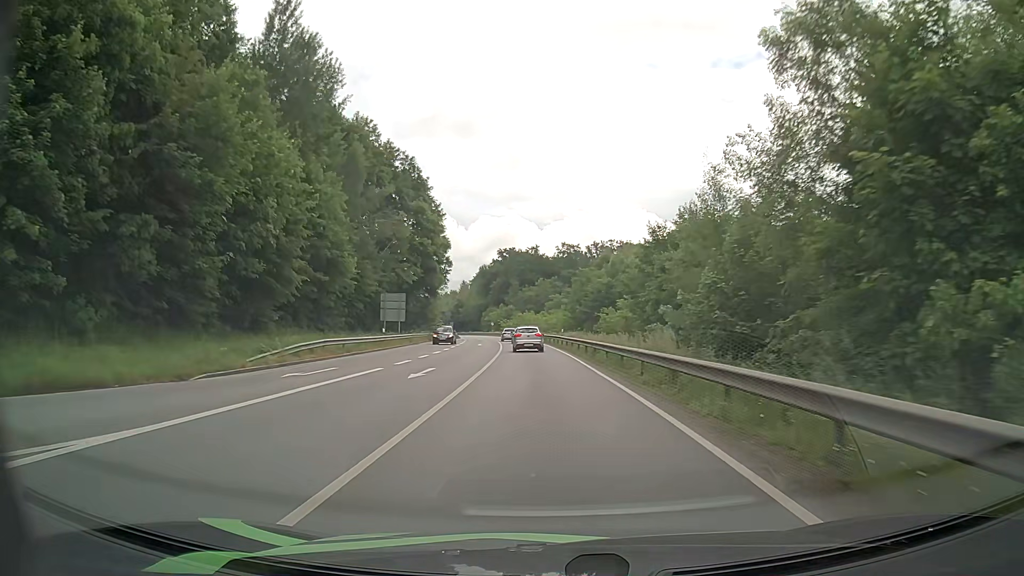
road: primary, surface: asphalt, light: Day
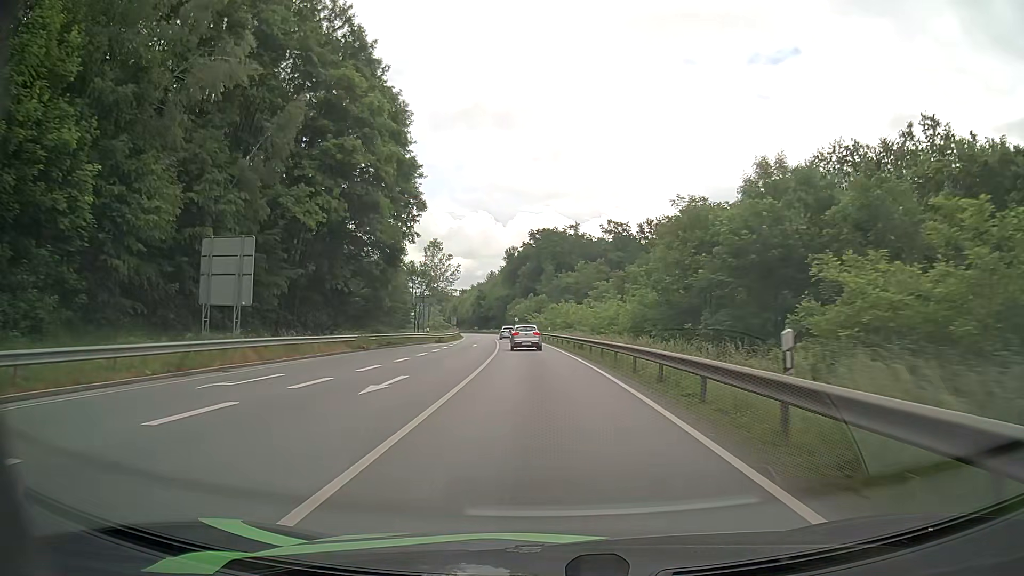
(-1.1, +42.6) m; -3°
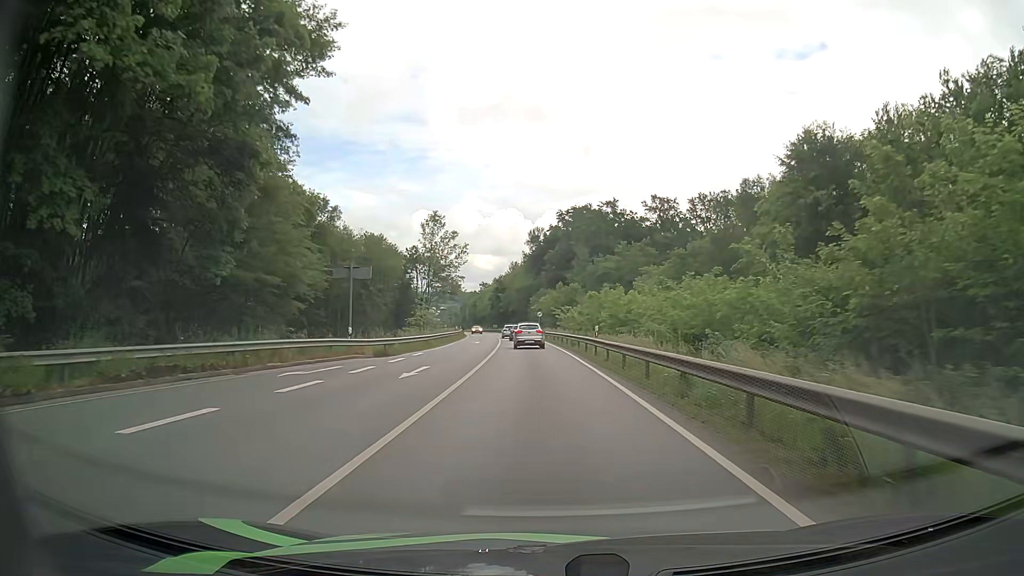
(-0.6, +30.9) m; -2°
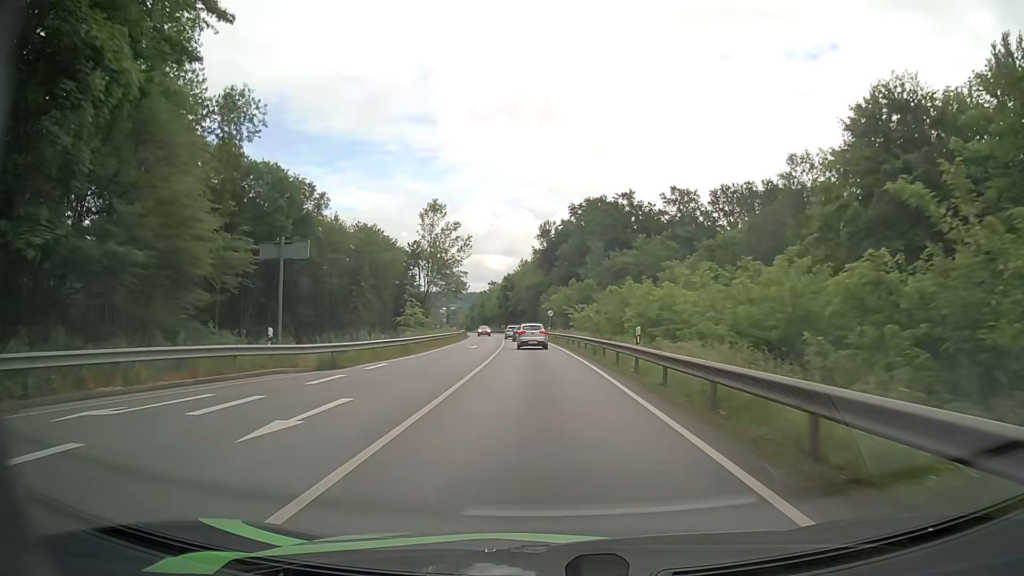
(-0.1, +10.1) m; -1°
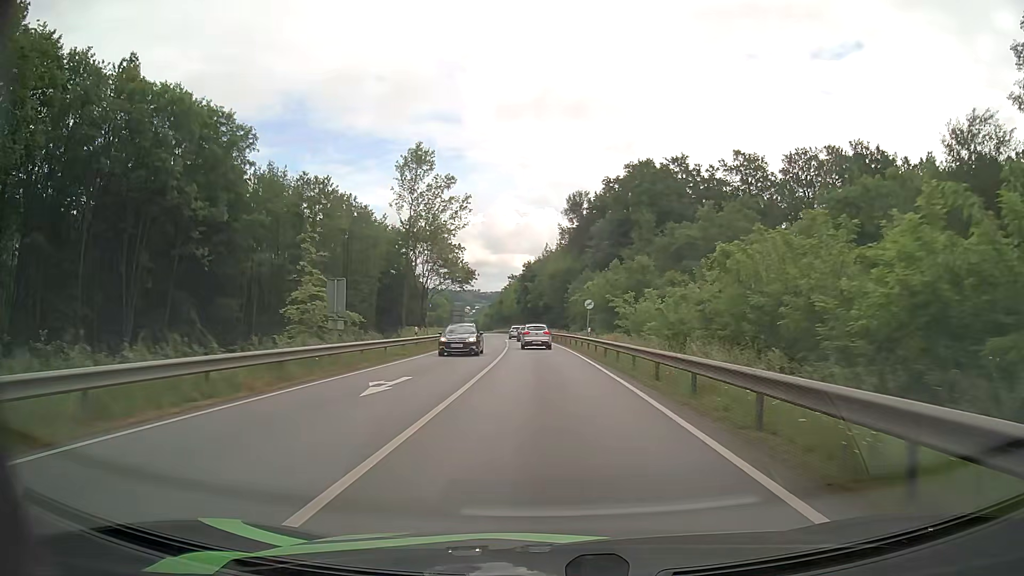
(-0.5, +29.8) m; -2°
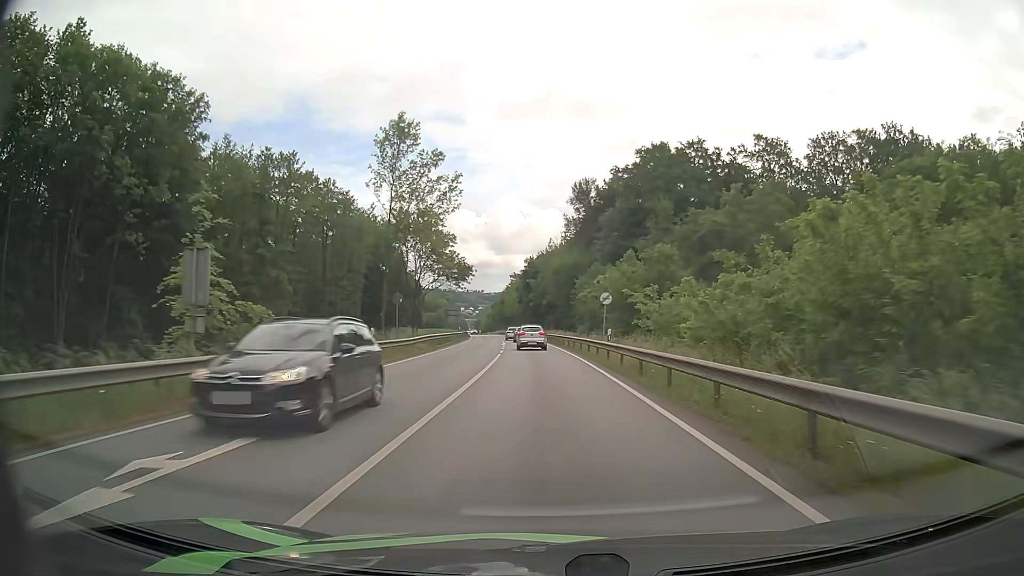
(0.0, +9.9) m; 0°
(0, +10) (0, +20) (0, +30) (-1, +40) (-1, +50) (-2, +60) (-3, +70) (-4, +80) (-4, +90) (-6, +100) m
